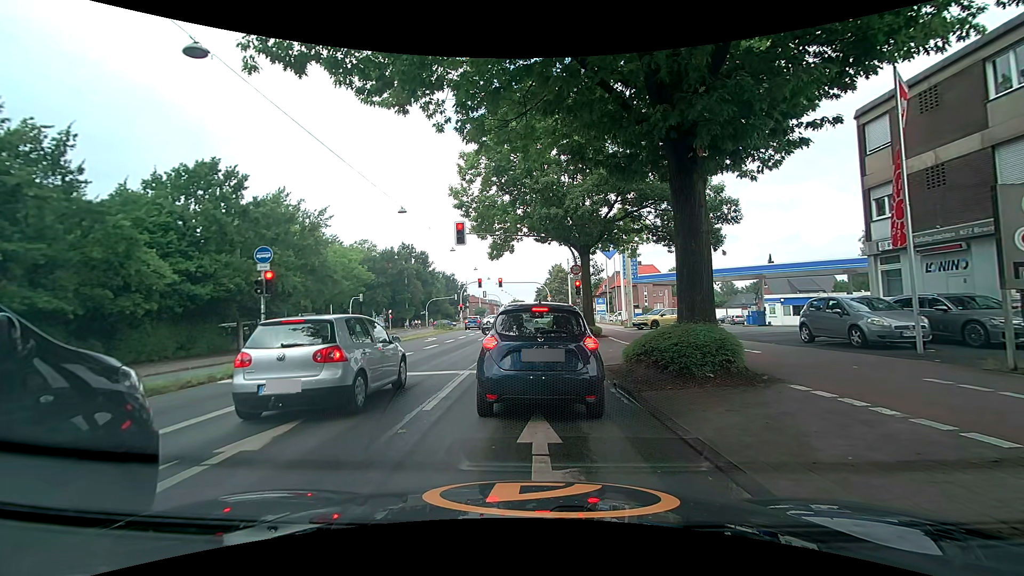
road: primary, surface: asphalt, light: Day
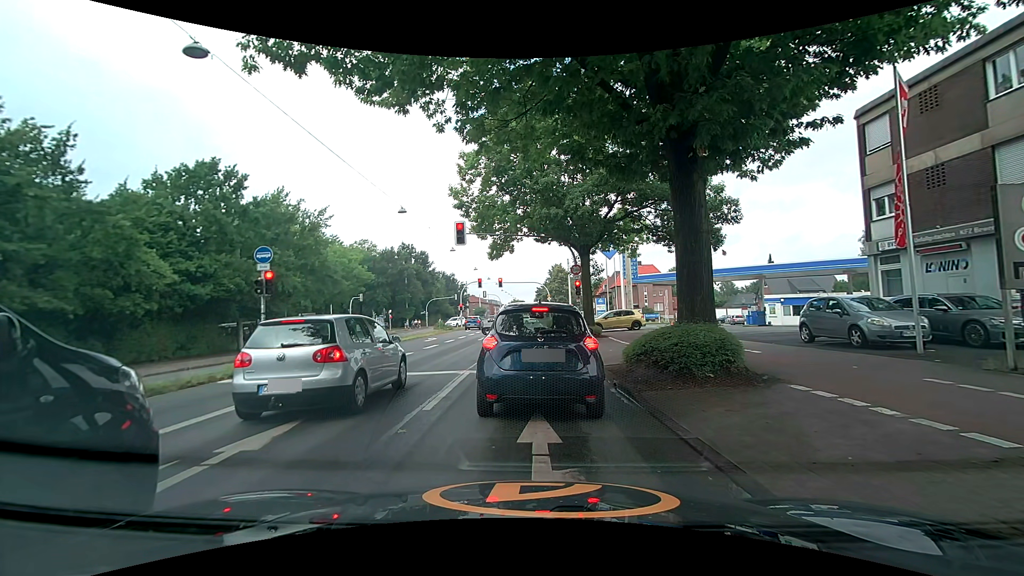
(0.0, 0.0) m; 0°
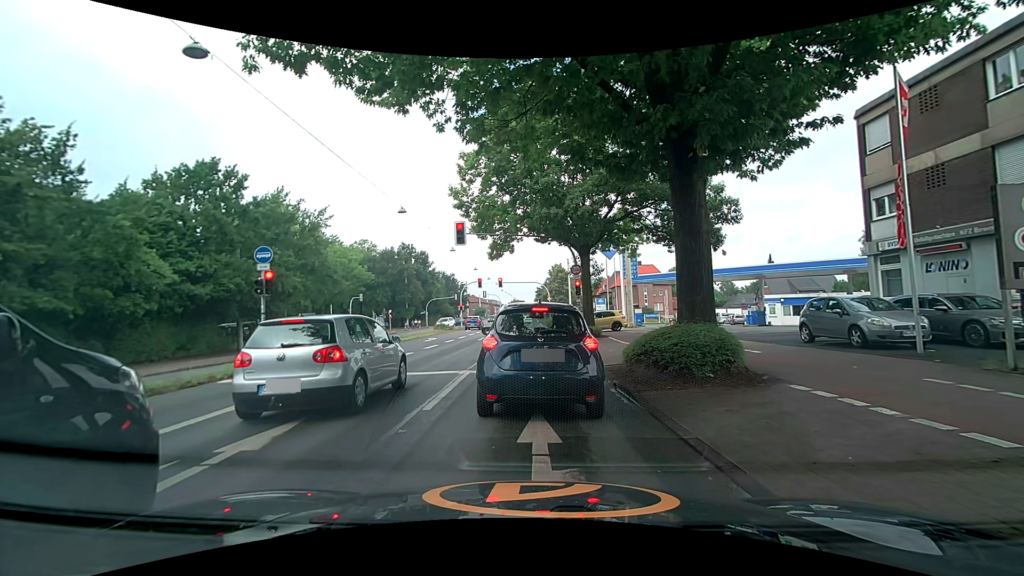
(0.0, 0.0) m; 0°
